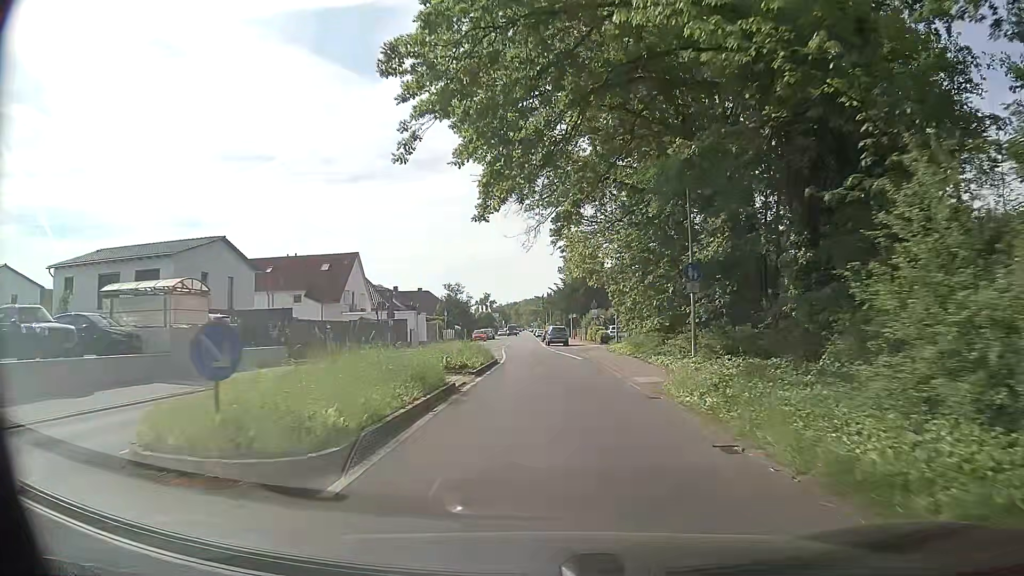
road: primary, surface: asphalt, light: Day
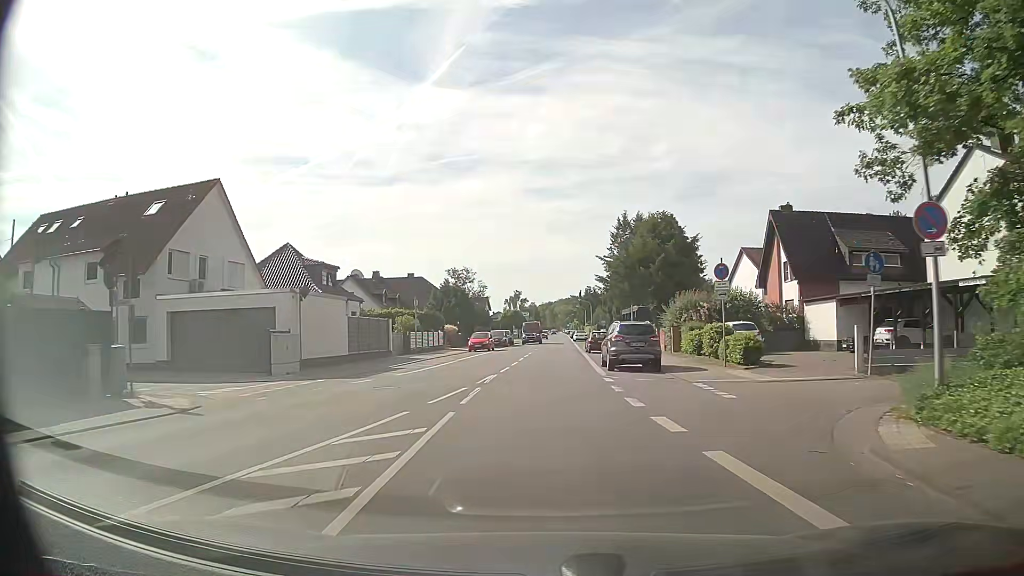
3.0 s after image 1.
(-0.9, +34.7) m; -4°
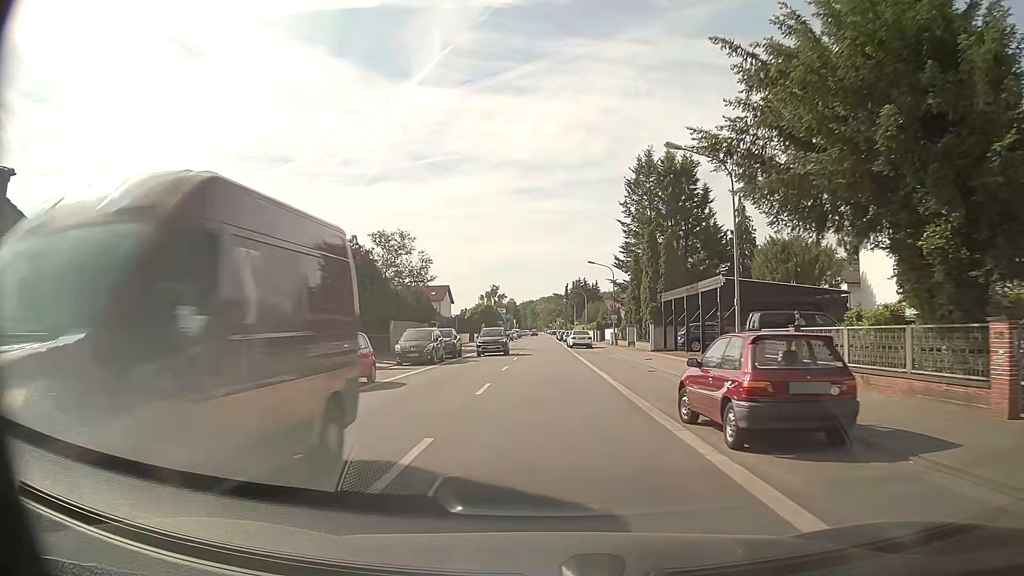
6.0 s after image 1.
(+0.4, +34.7) m; +2°
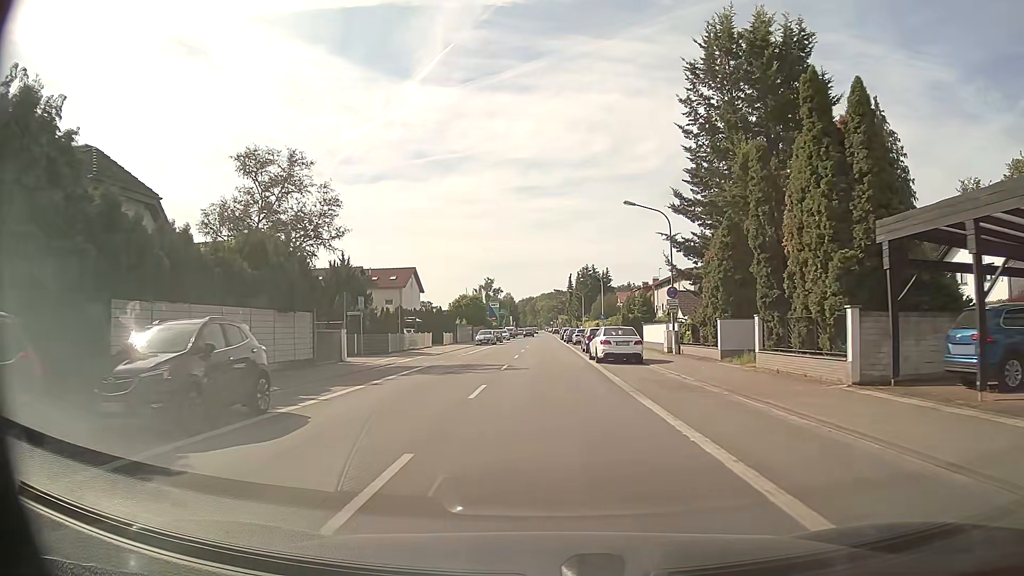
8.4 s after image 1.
(+0.1, +28.3) m; 0°
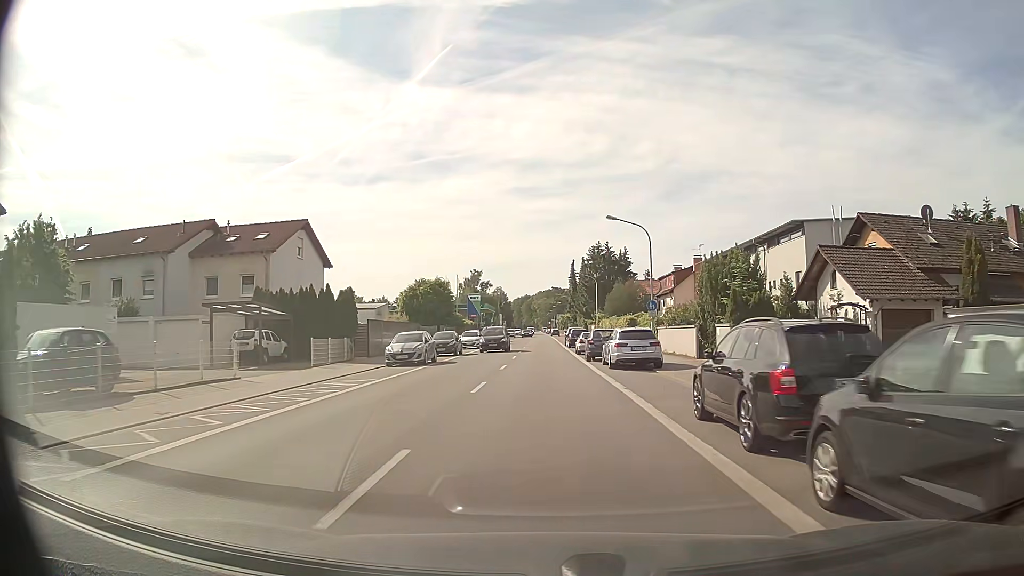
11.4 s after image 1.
(+0.3, +35.9) m; +1°
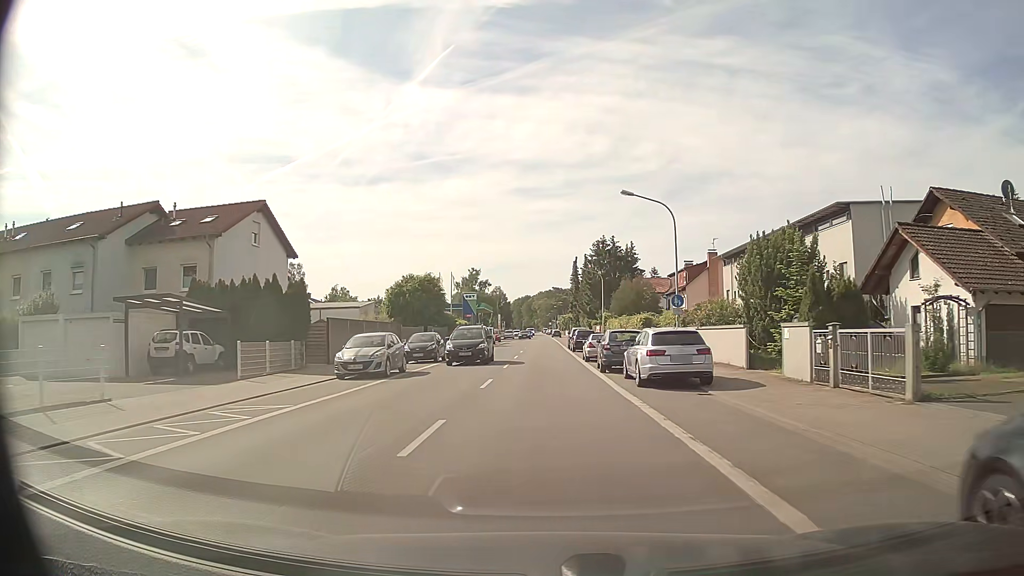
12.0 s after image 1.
(-0.1, +7.2) m; 0°
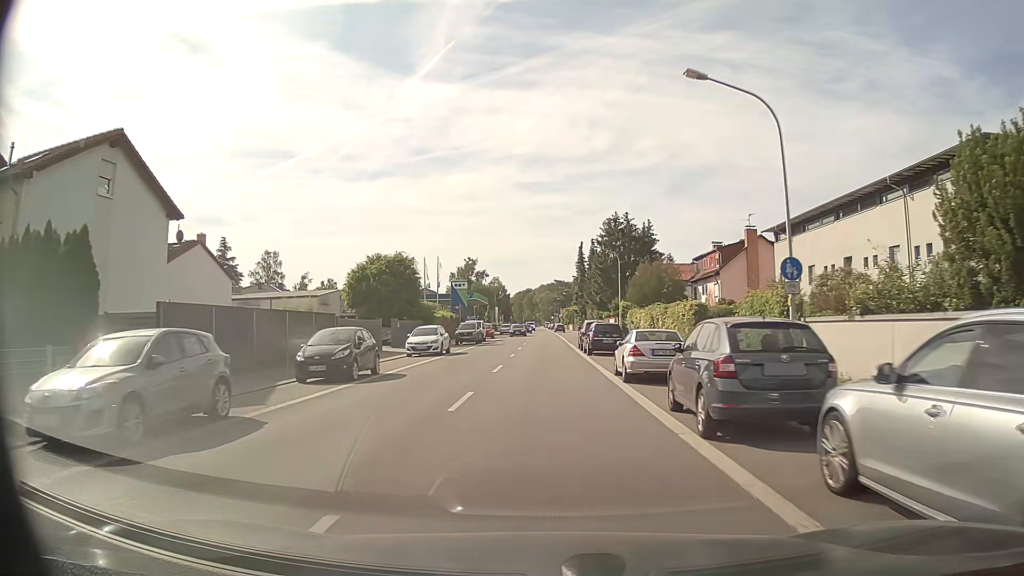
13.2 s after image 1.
(-0.1, +14.6) m; 0°
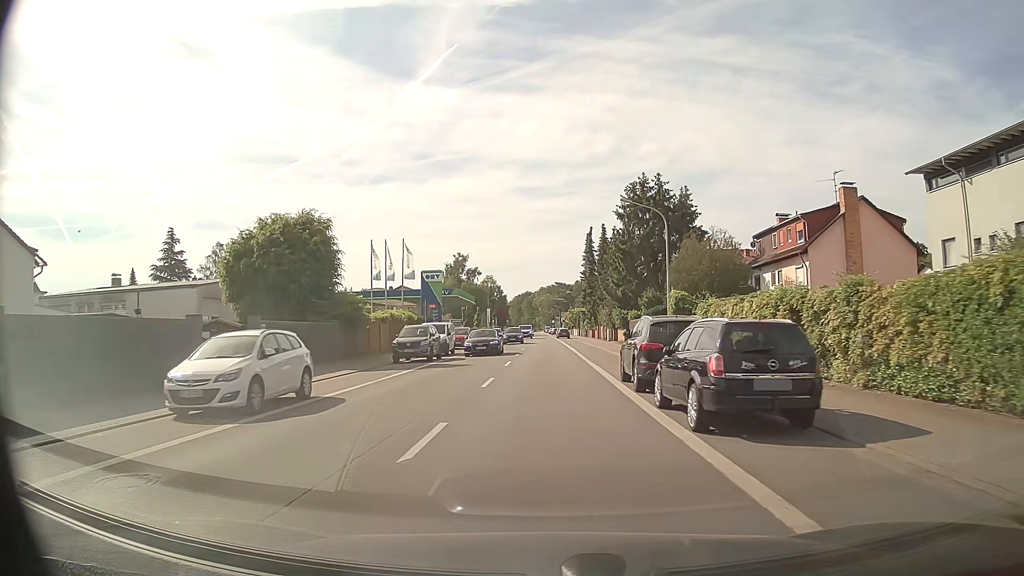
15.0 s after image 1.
(0.0, +22.1) m; 0°
(0, +10) (0, +20) (0, +30) (0, +40) (0, +50) (0, +60) (0, +70) (0, +80) (0, +90) (0, +100) m
